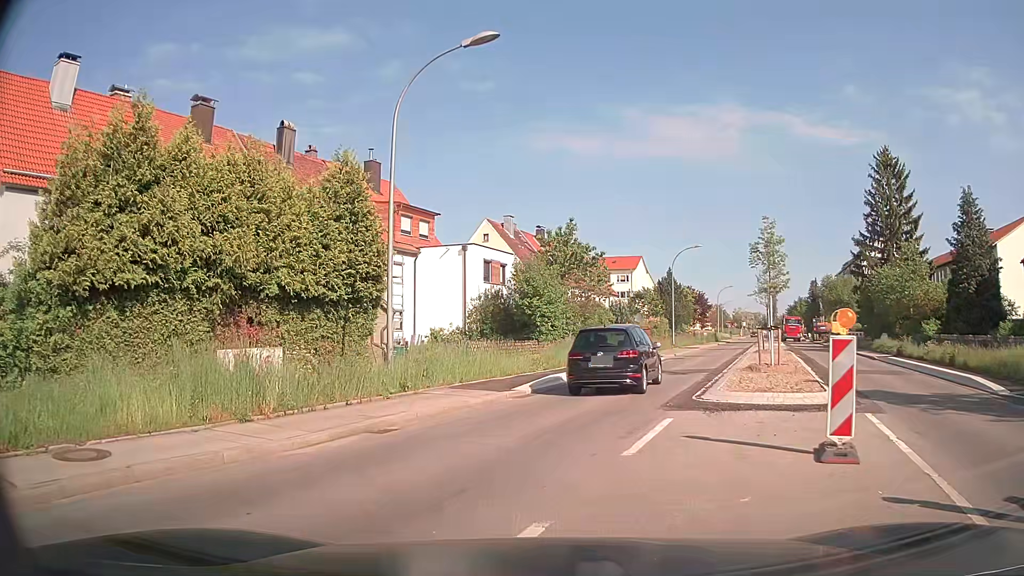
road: secondary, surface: asphalt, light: Day
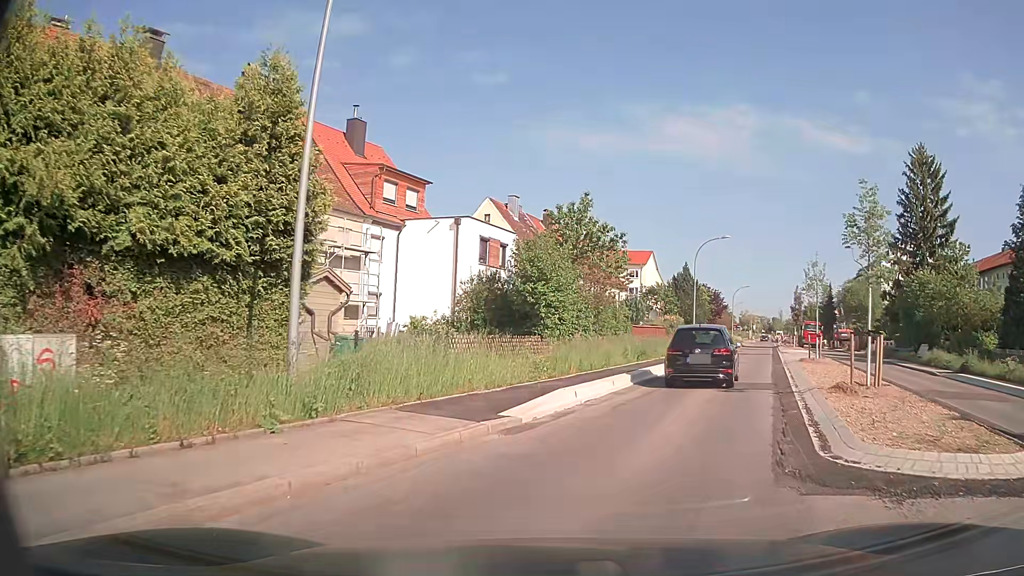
(-0.1, +6.0) m; -1°
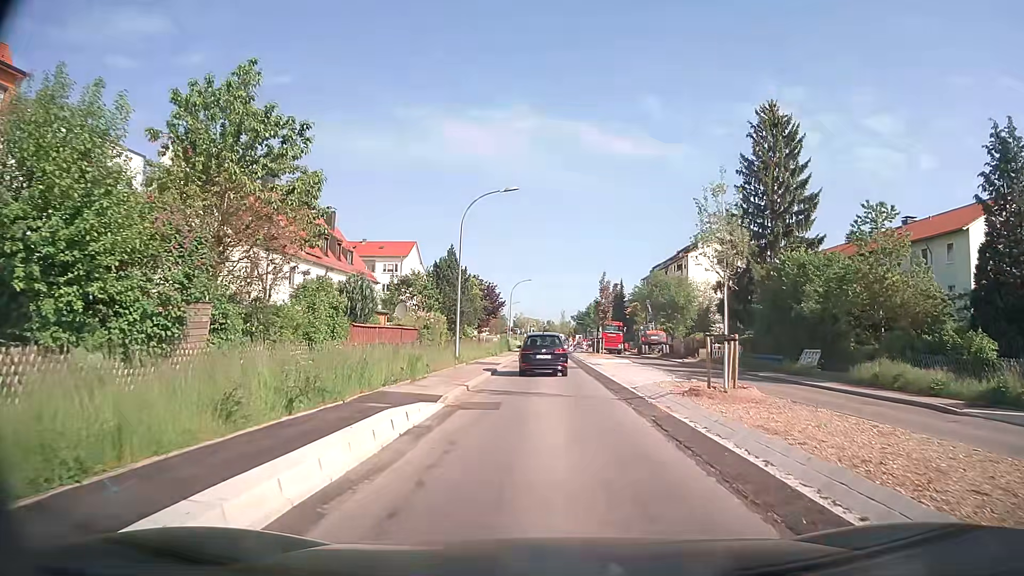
(+3.5, +16.3) m; +20°
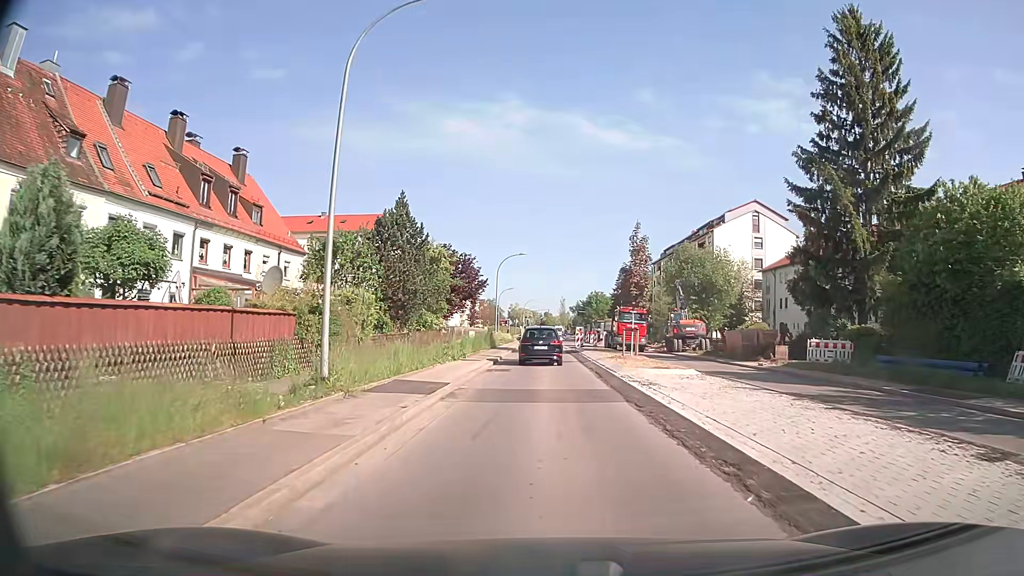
(0.0, +18.1) m; 0°
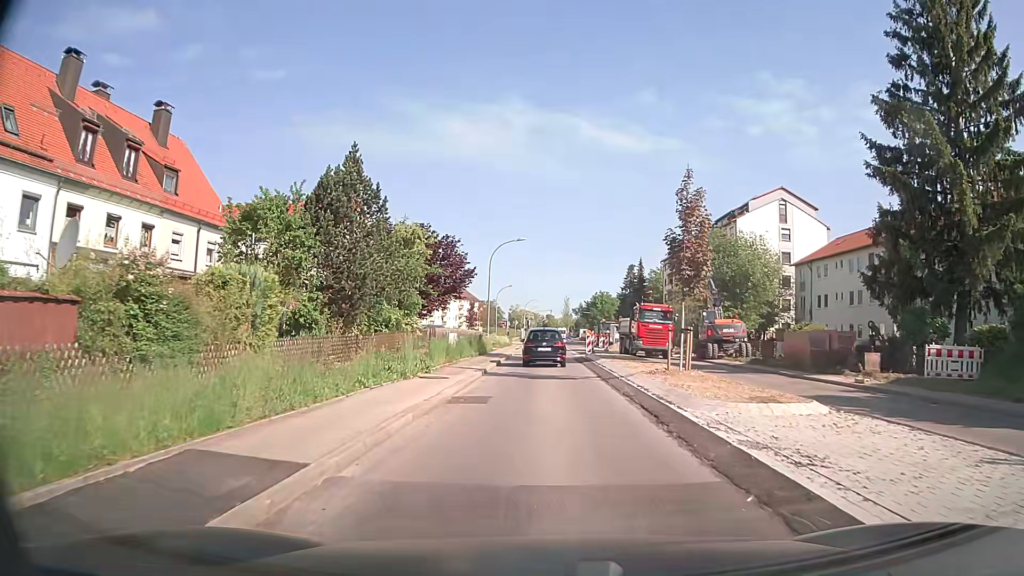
(0.0, +9.9) m; 0°
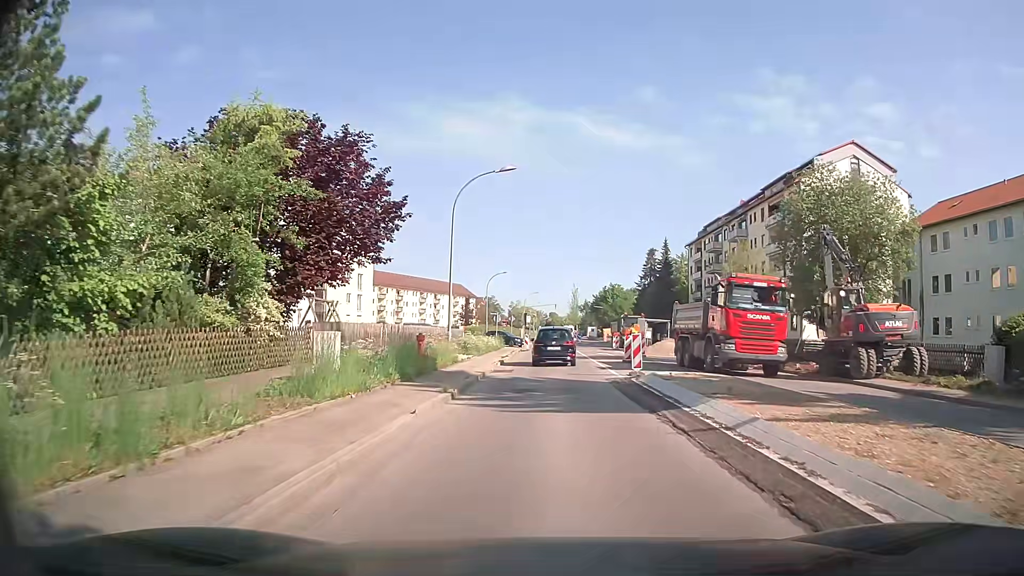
(0.0, +19.9) m; -1°
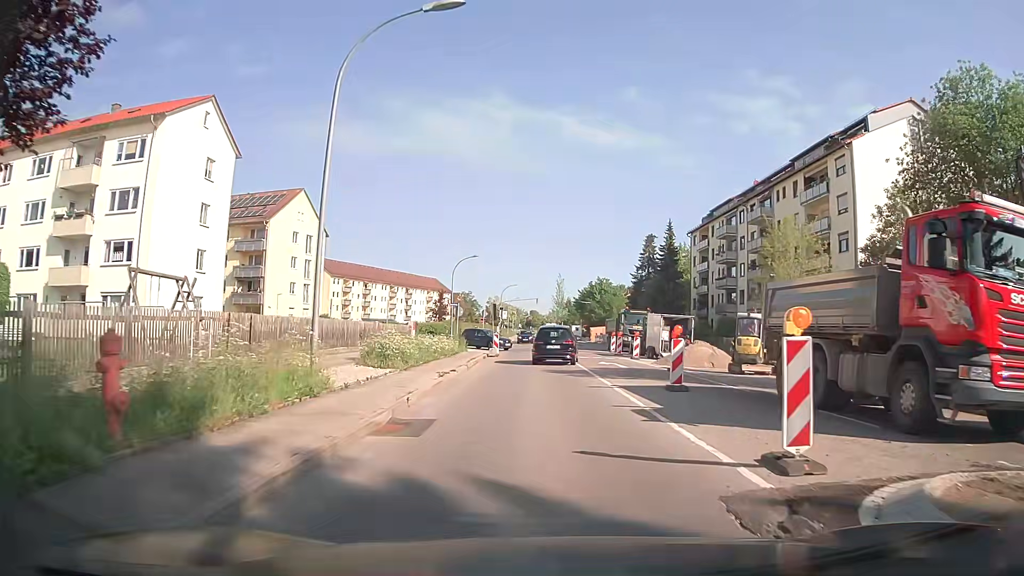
(+0.2, +14.2) m; +2°
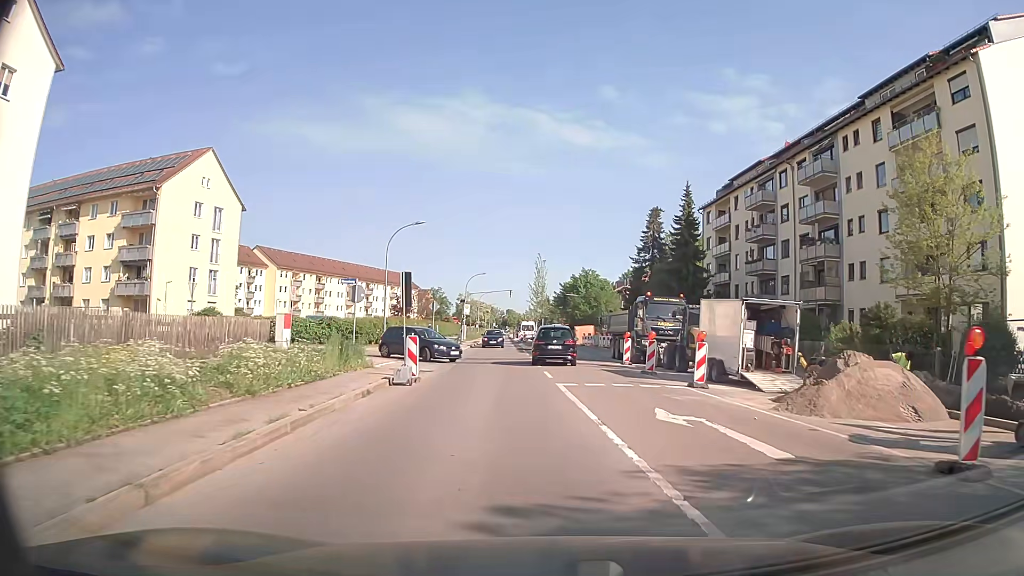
(+0.2, +18.5) m; +2°
(0, +10) (+1, +20) (+1, +30) (+2, +40) (+3, +50) (+3, +60) (+2, +70) (+2, +80) (+2, +90) (+1, +100) m
